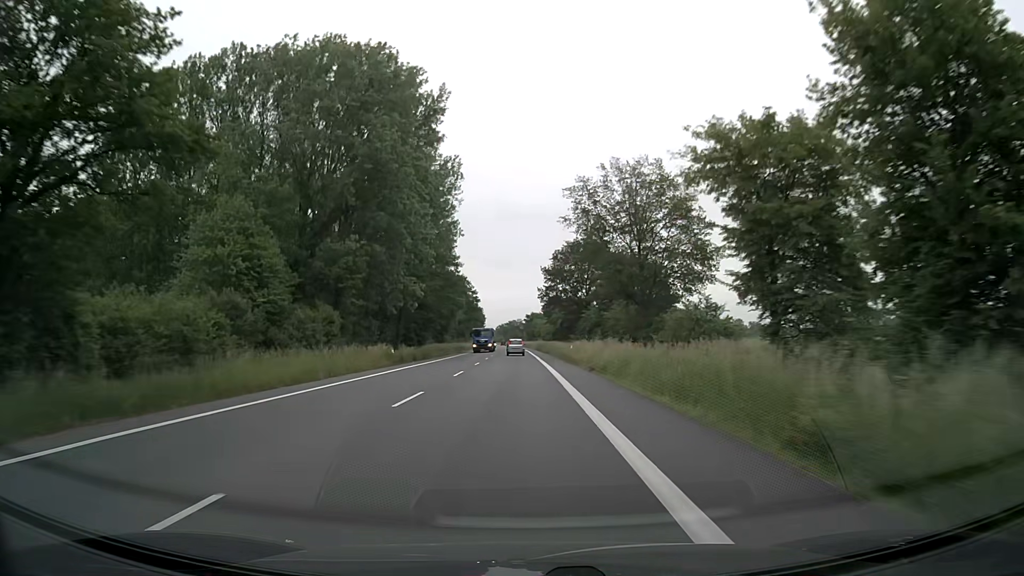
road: primary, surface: asphalt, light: Day
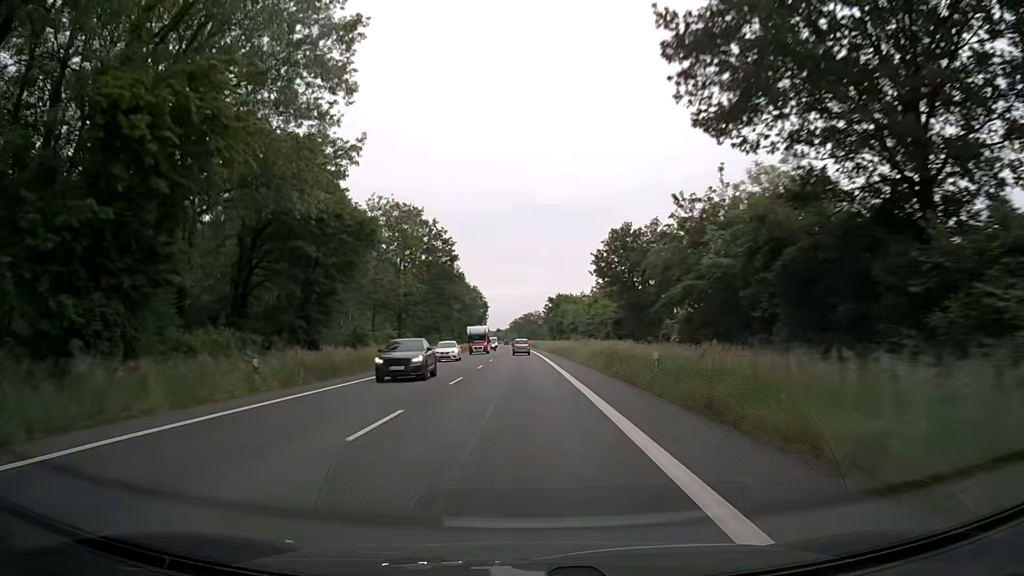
(-1.3, +76.9) m; -2°
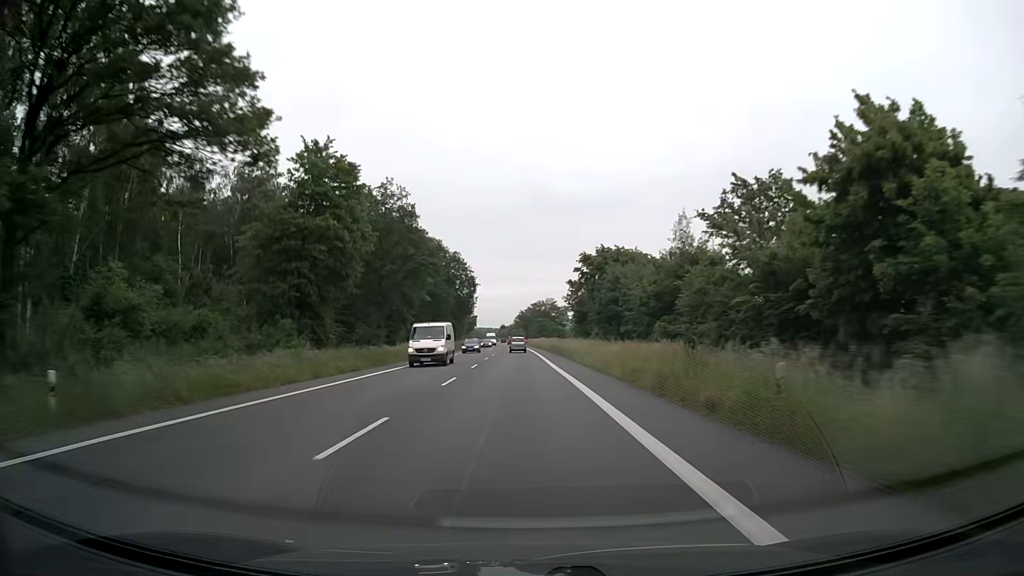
(-0.7, +61.7) m; -1°
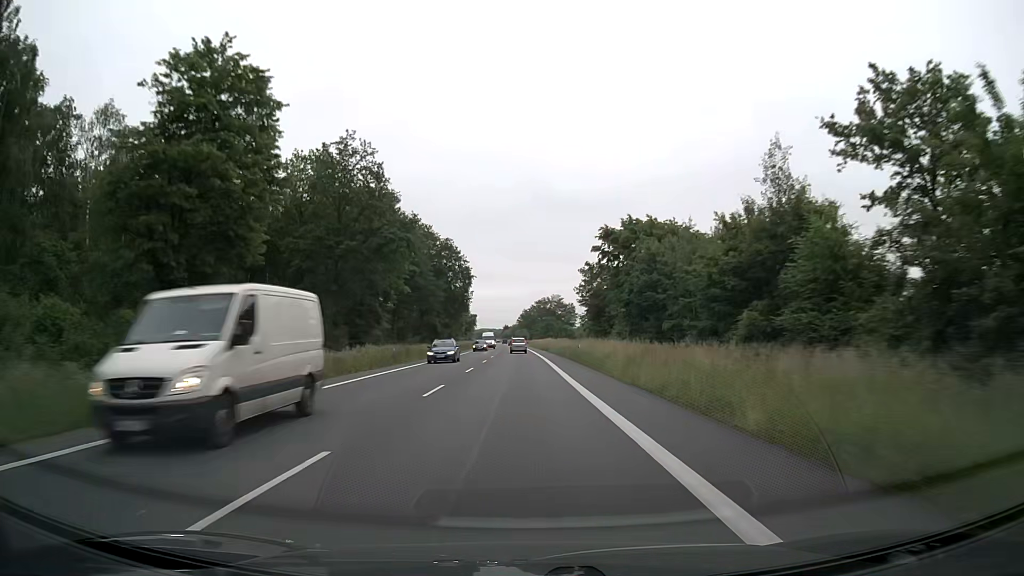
(0.0, +15.4) m; 0°
(0, +10) (0, +20) (0, +30) (0, +40) (0, +50) (-1, +60) (-1, +70) (-1, +80) (-1, +90) (-2, +100) m
